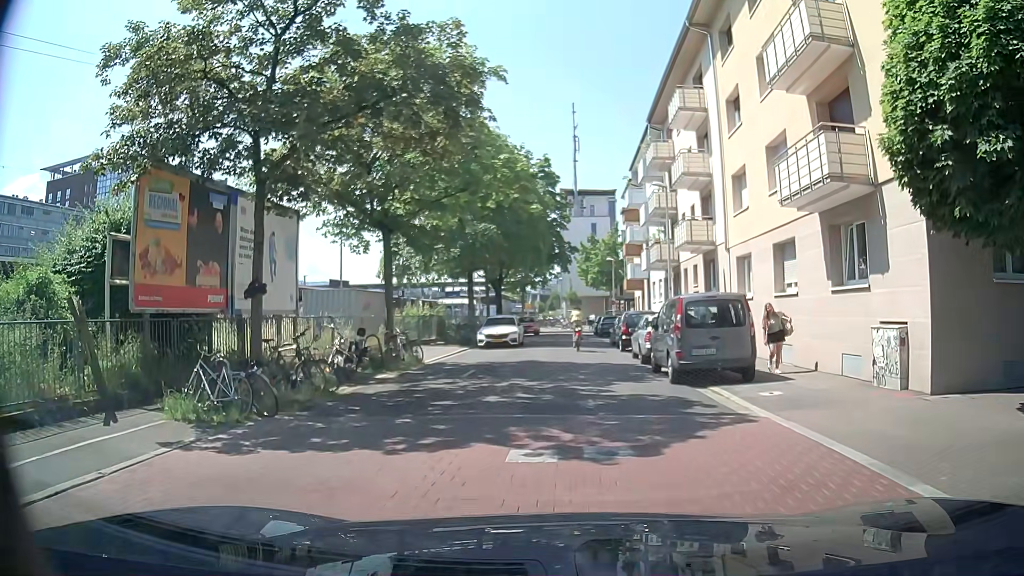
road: residential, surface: asphalt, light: Day
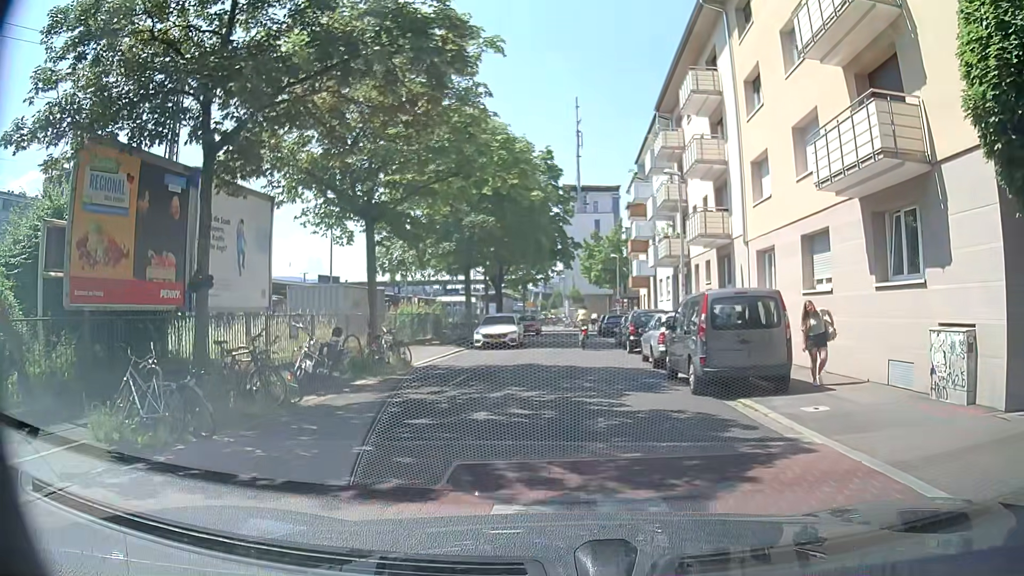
(+0.1, +2.0) m; +1°
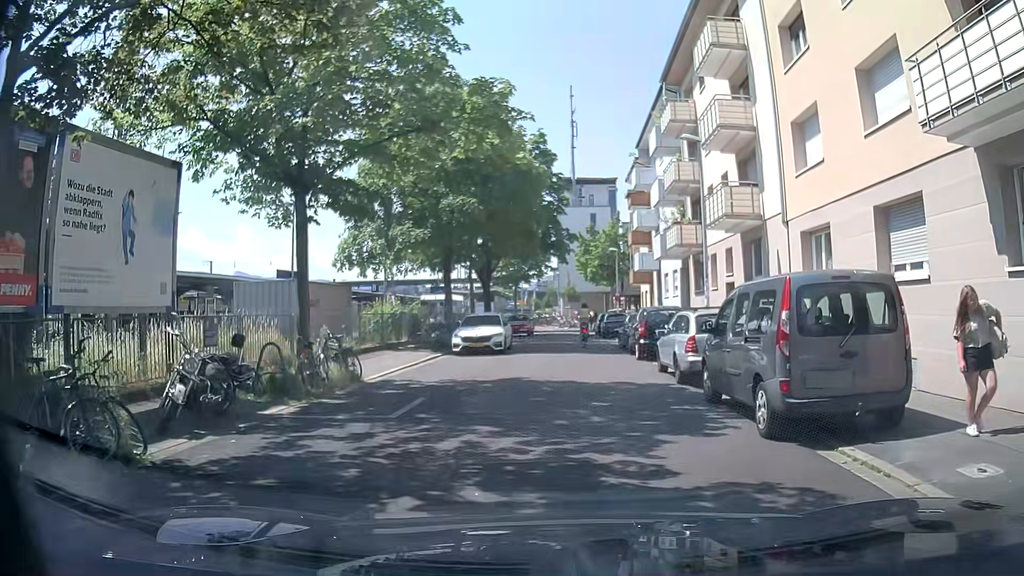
(+0.1, +4.4) m; +2°
